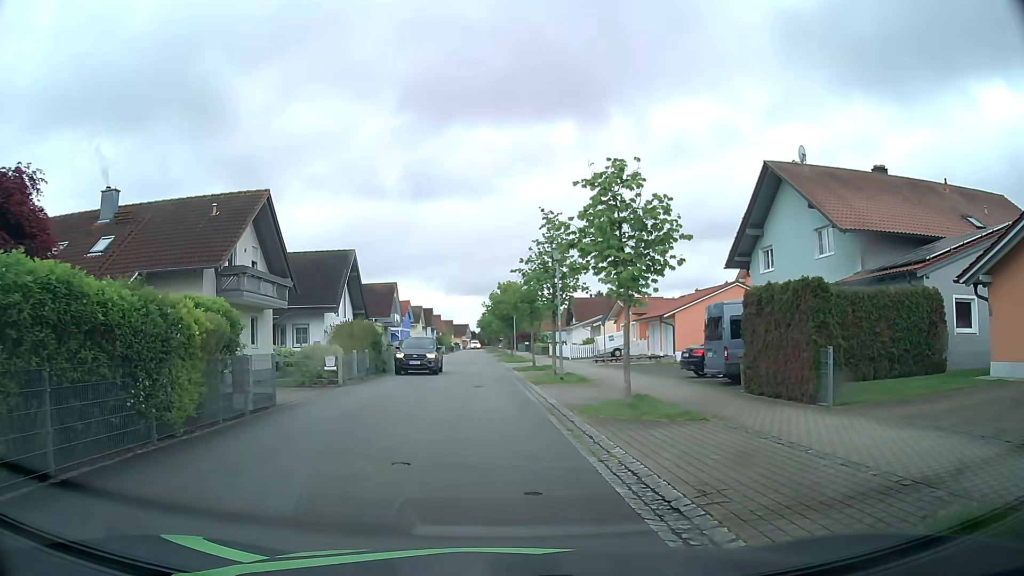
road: residential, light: Day
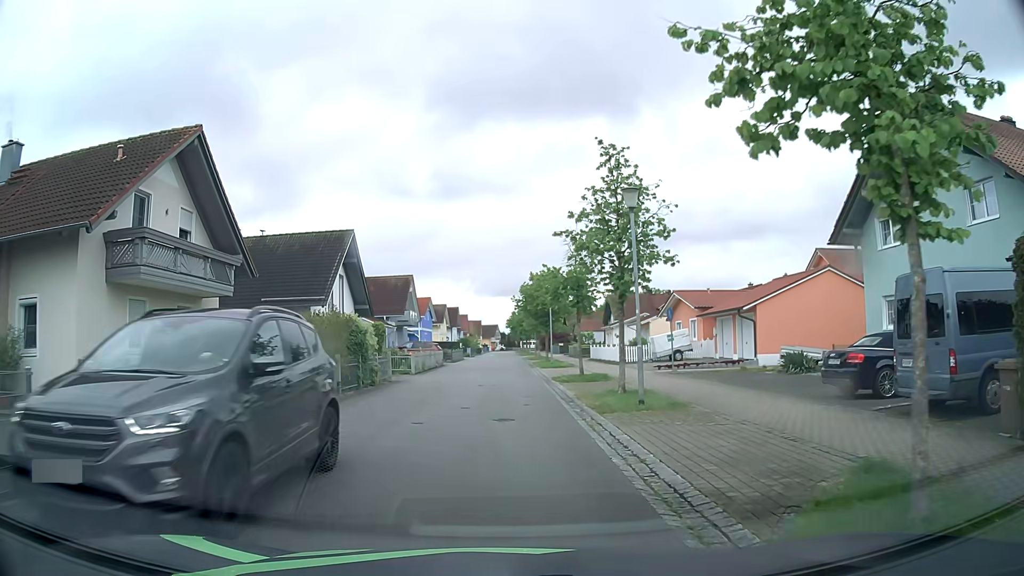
(+0.1, +9.0) m; -1°
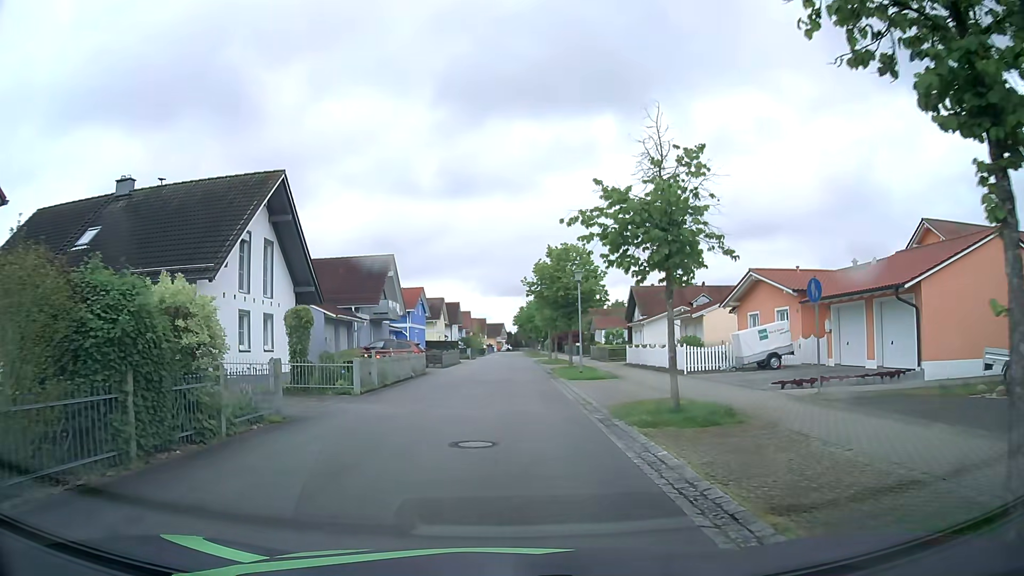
(-0.2, +13.3) m; -1°
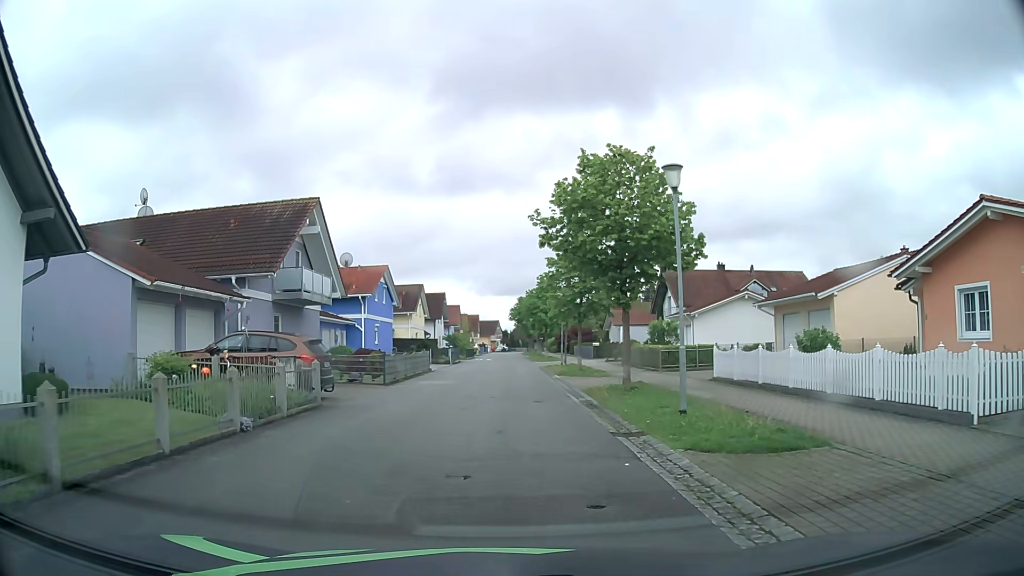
(+0.1, +17.8) m; +1°
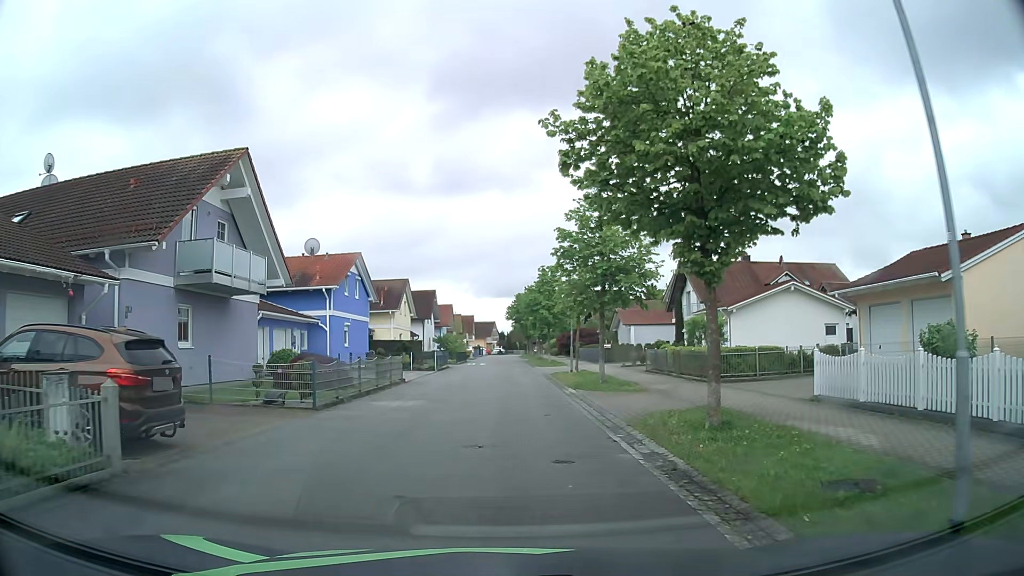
(0.0, +8.0) m; +1°
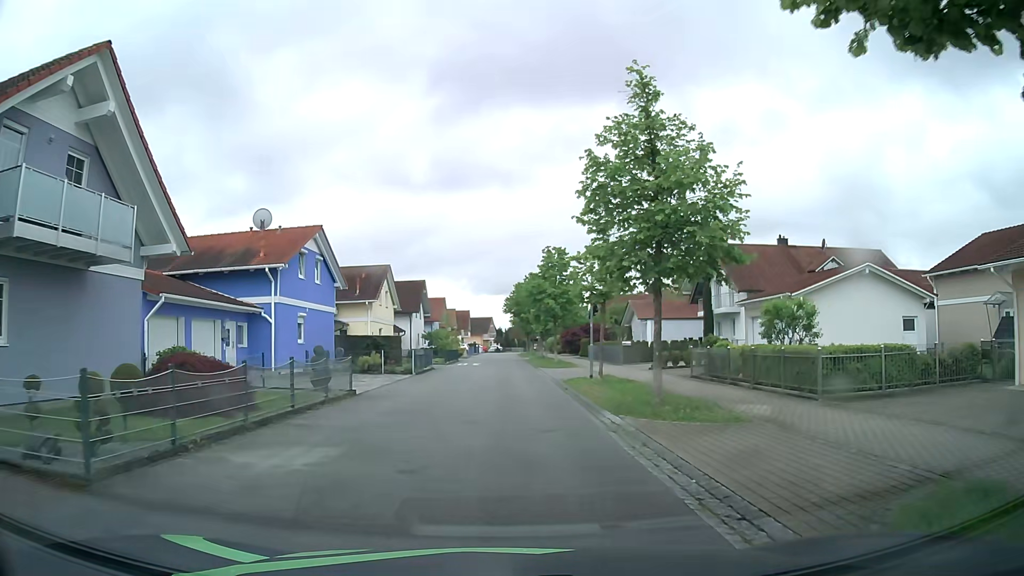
(-0.1, +8.5) m; -1°
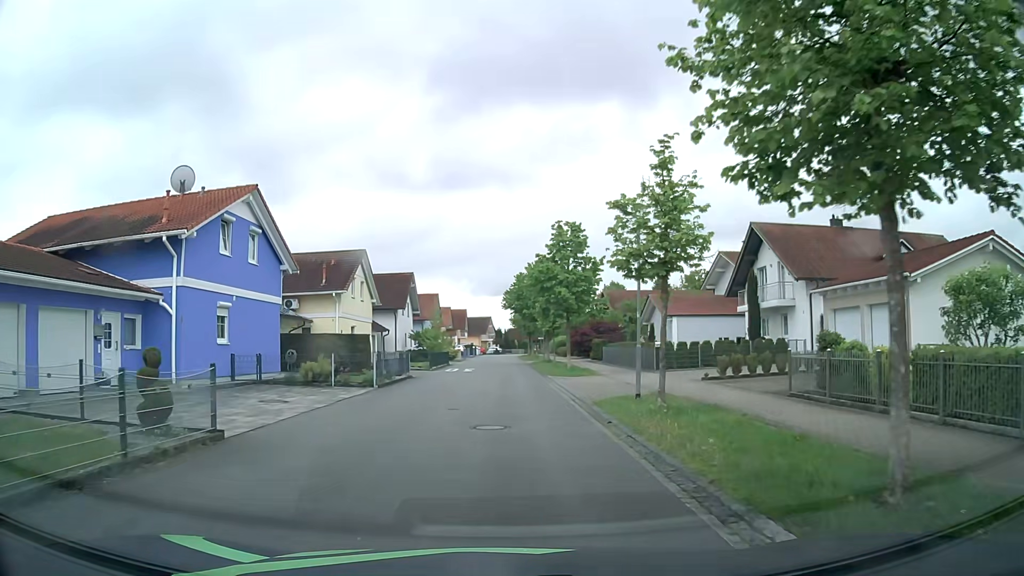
(0.0, +8.9) m; +1°
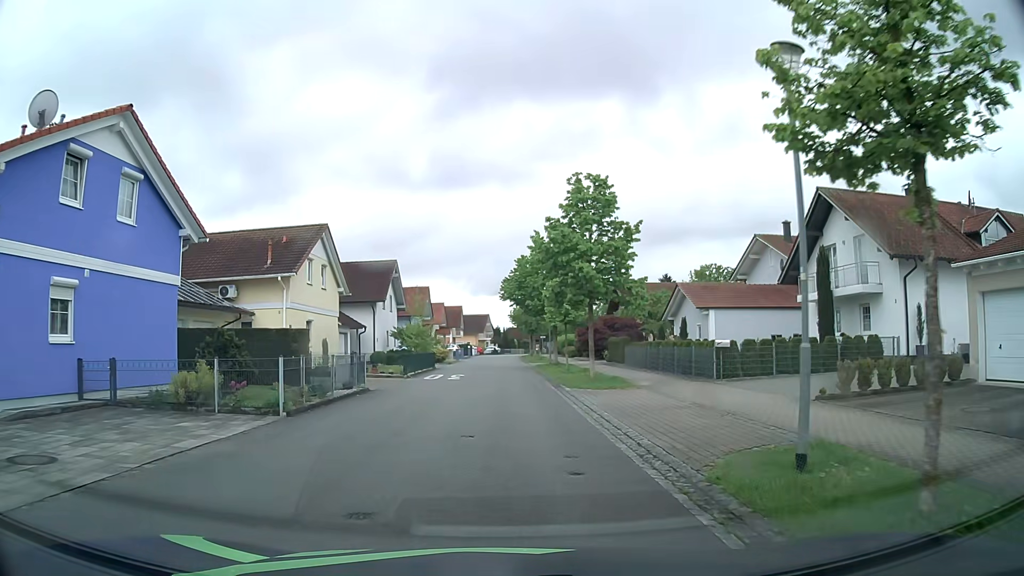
(-0.1, +9.1) m; 0°
